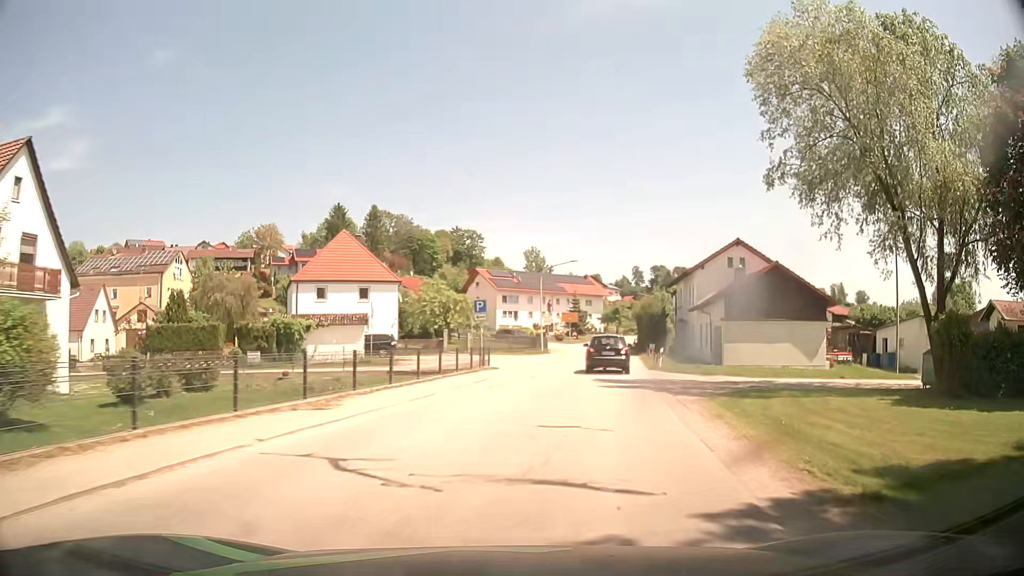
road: tertiary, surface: asphalt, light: Day
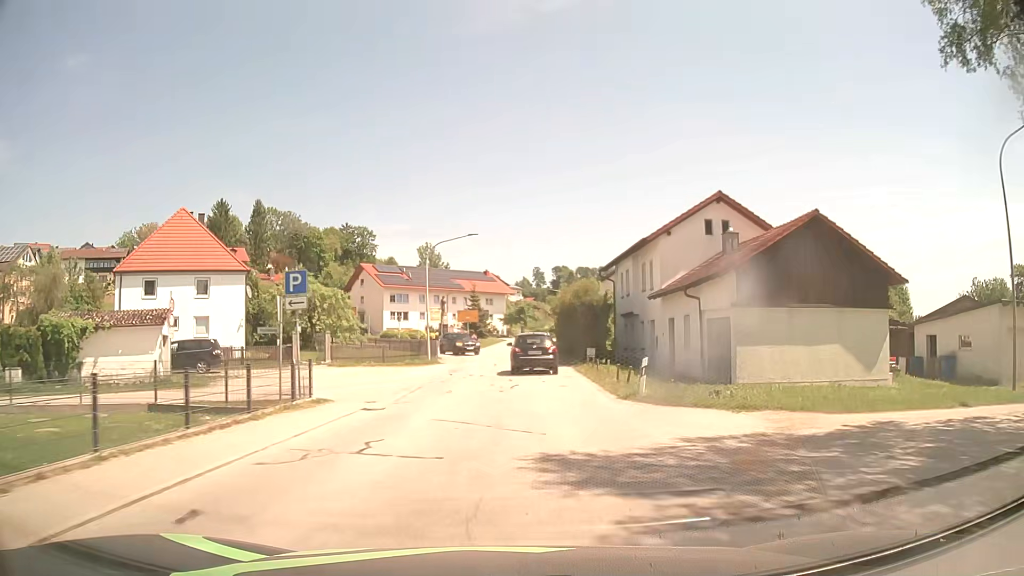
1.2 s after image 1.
(+1.4, +15.3) m; +10°
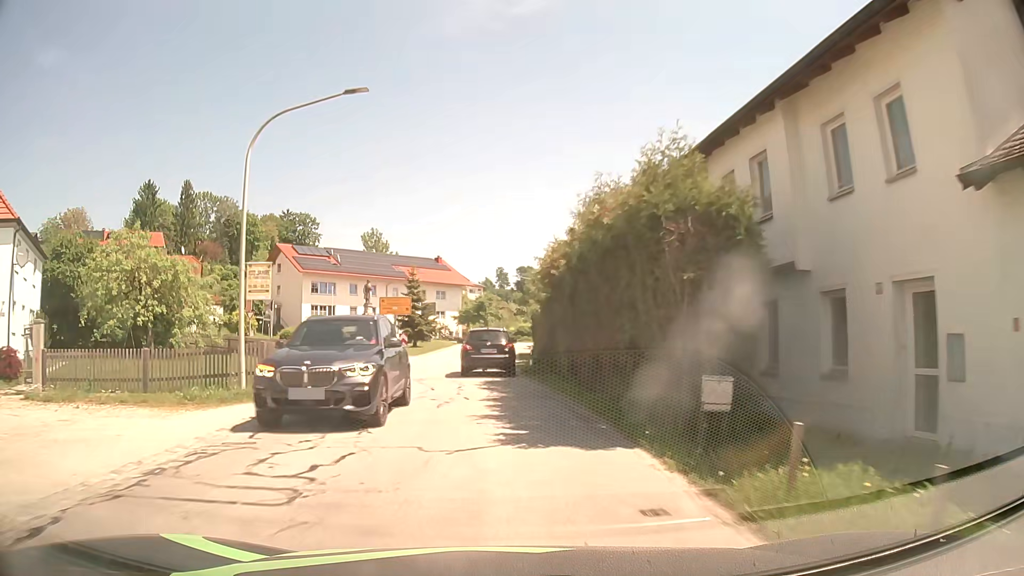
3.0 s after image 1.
(+0.8, +23.0) m; +3°
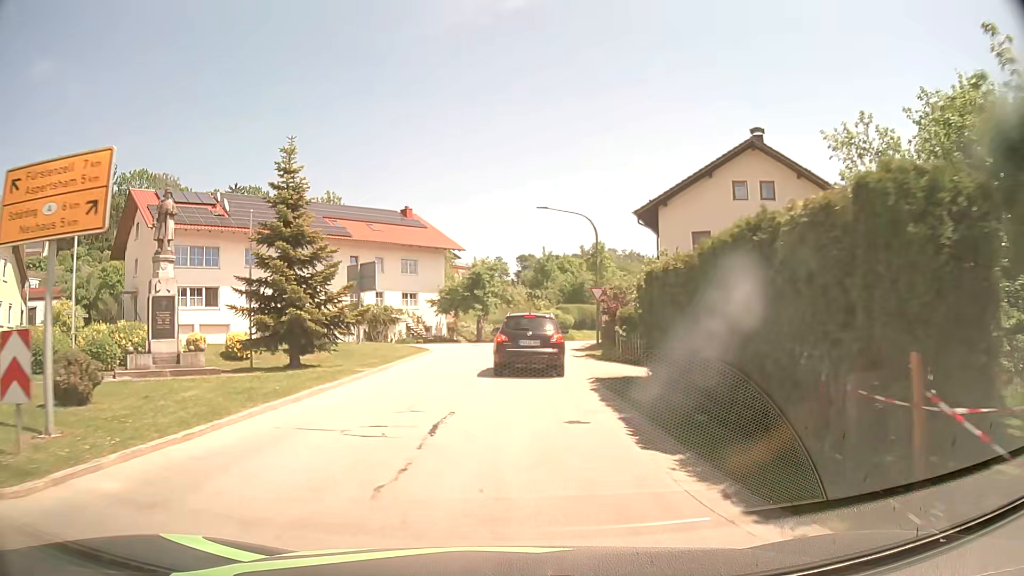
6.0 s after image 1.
(-1.3, +35.0) m; 0°
(0, +10) (+1, +20) (+1, +30) (+2, +40) (+6, +49) (+12, +57) (+19, +65) (+25, +72) (+31, +80) (+38, +88) m
